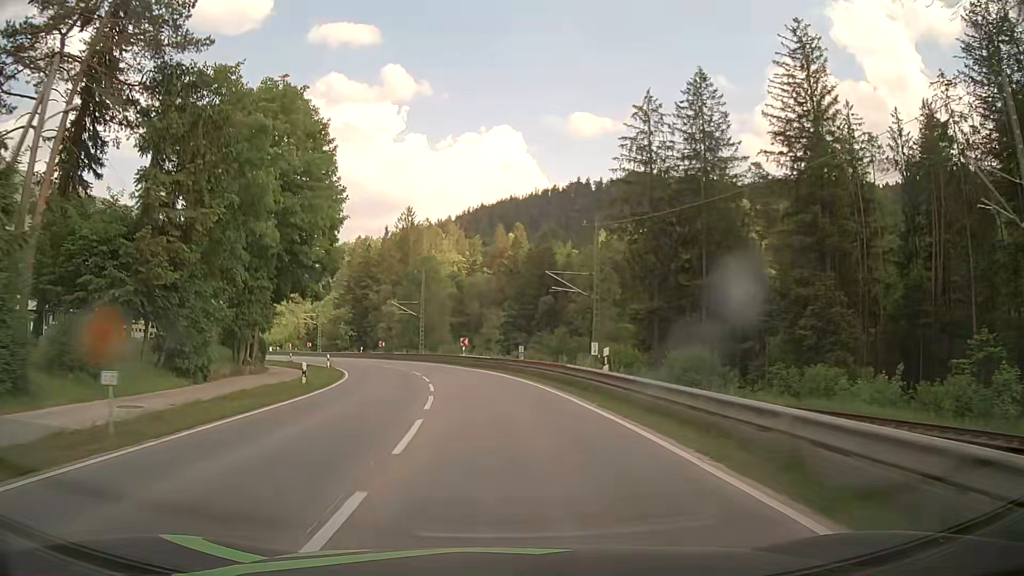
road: primary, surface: asphalt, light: Day
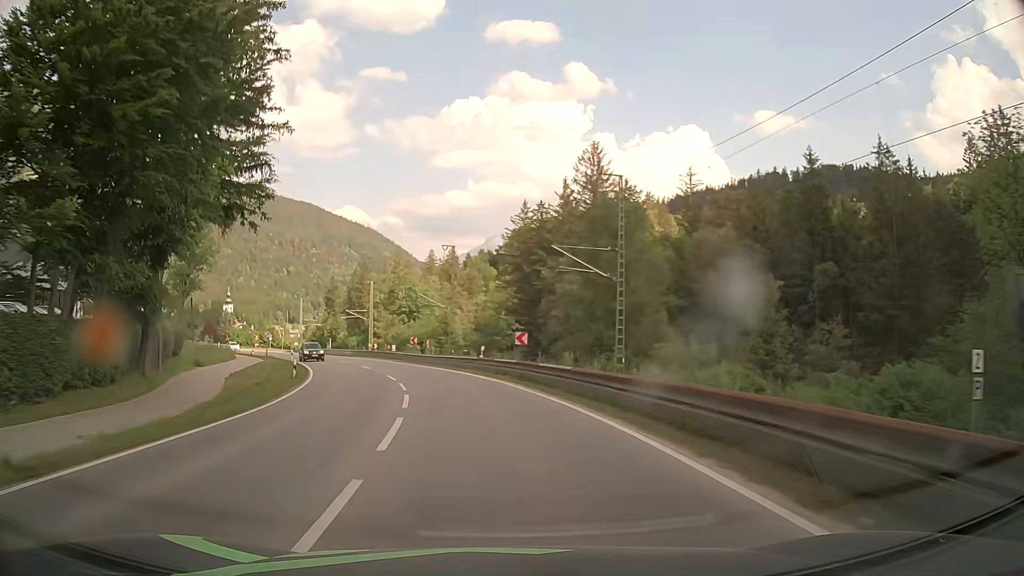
(-5.1, +42.6) m; -16°
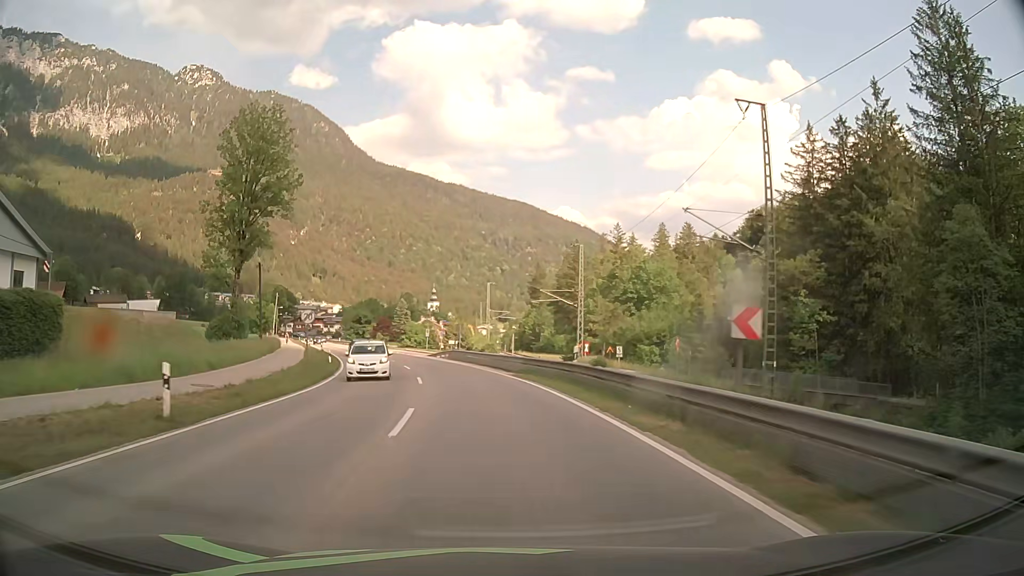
(-7.3, +42.2) m; -19°
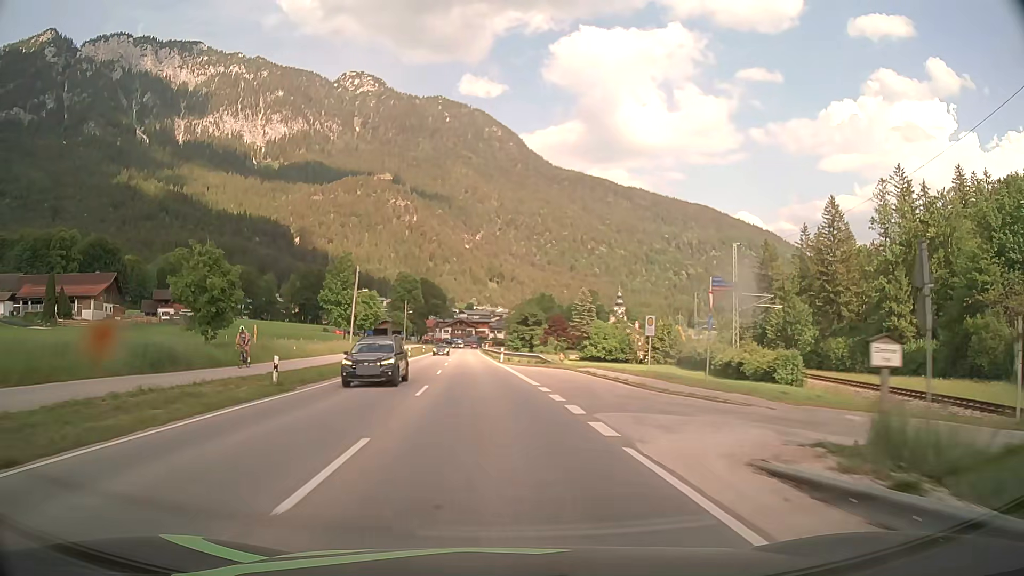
(-7.6, +53.1) m; -15°
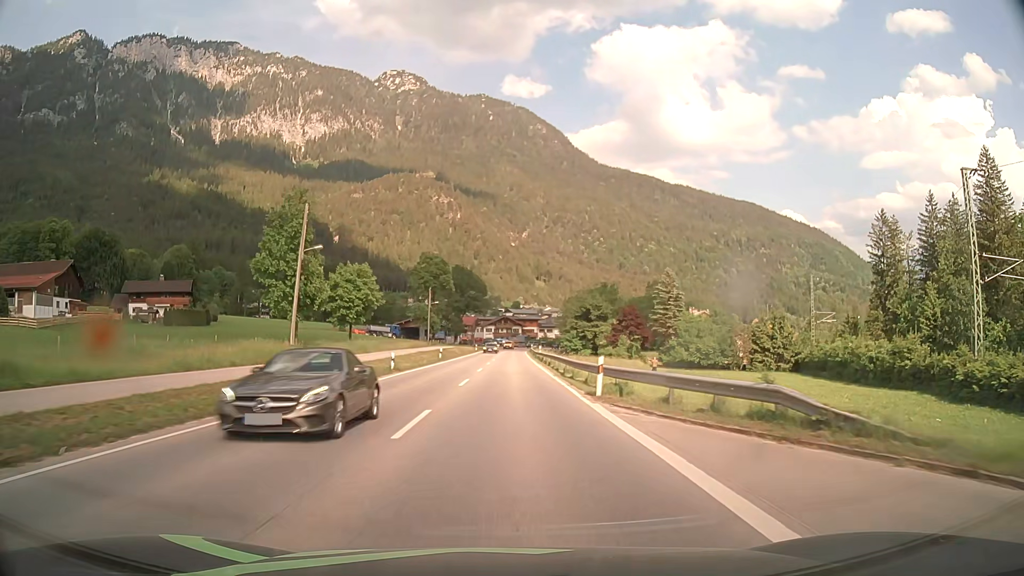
(-1.6, +32.2) m; -5°
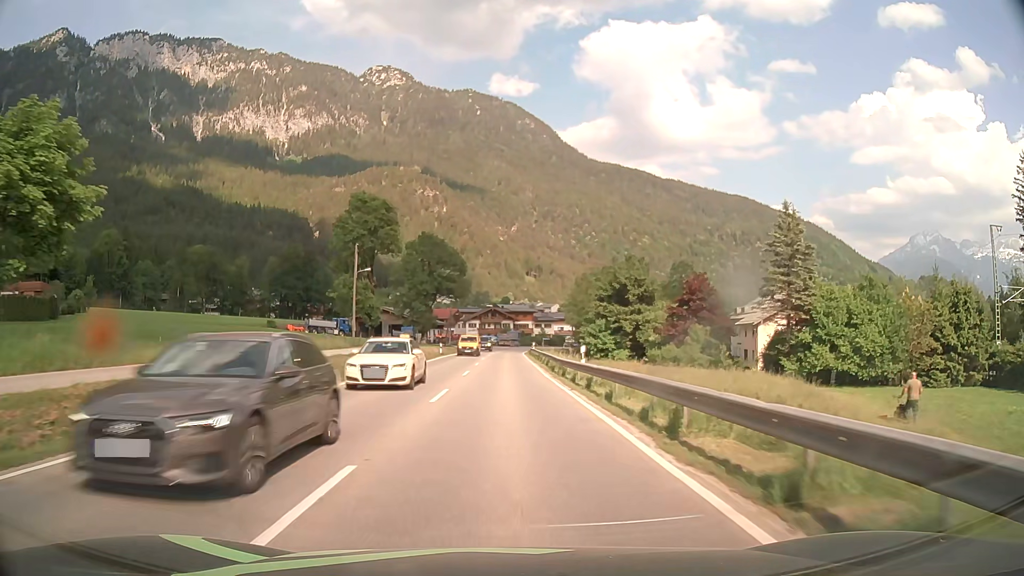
(+0.4, +43.0) m; +1°
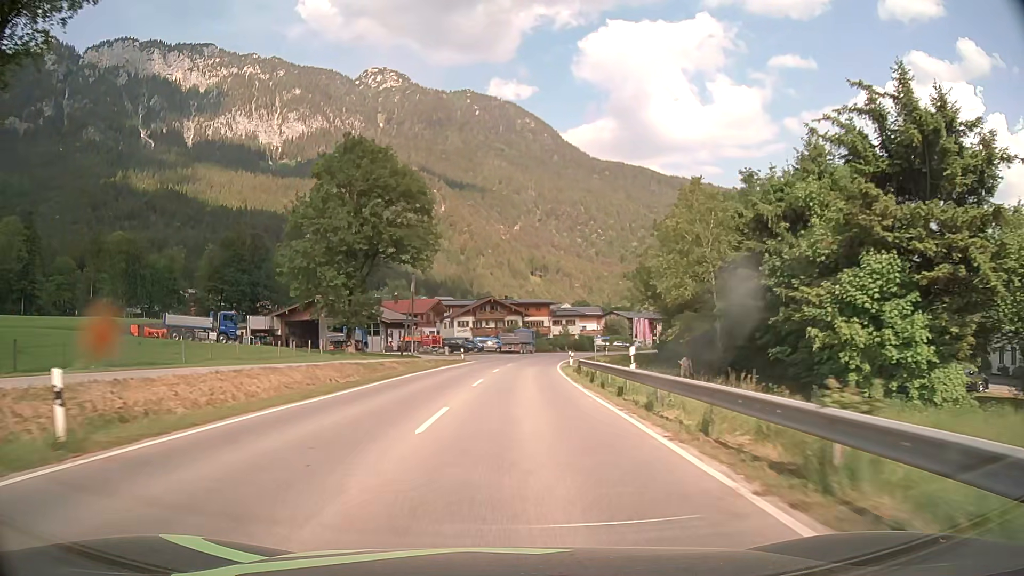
(-0.4, +53.7) m; -1°
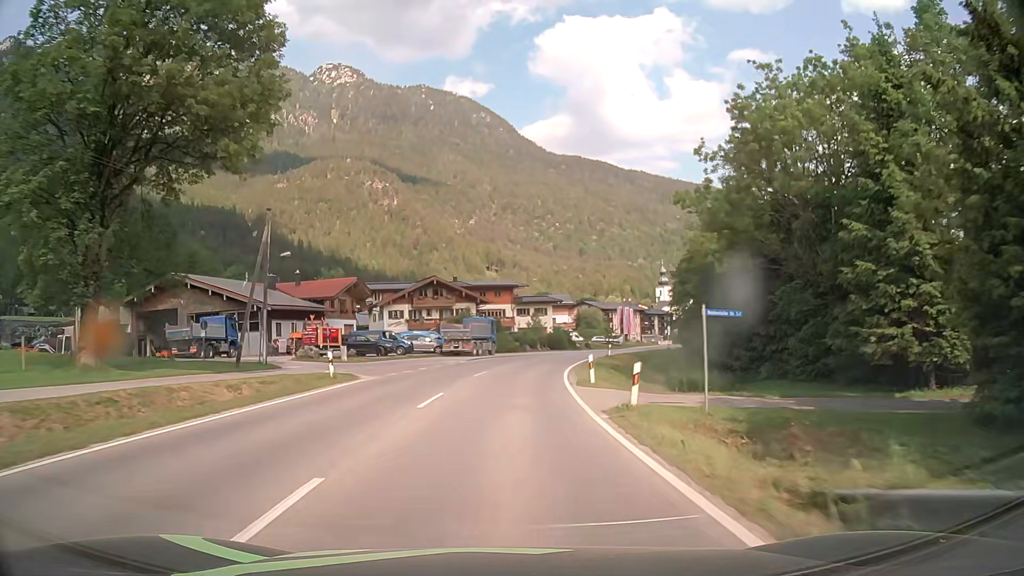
(+0.8, +32.2) m; +3°
(0, +10) (0, +20) (+1, +30) (+2, +40) (+4, +50) (+7, +59) (+10, +69) (+13, +78) (+17, +88) (+21, +97) m
